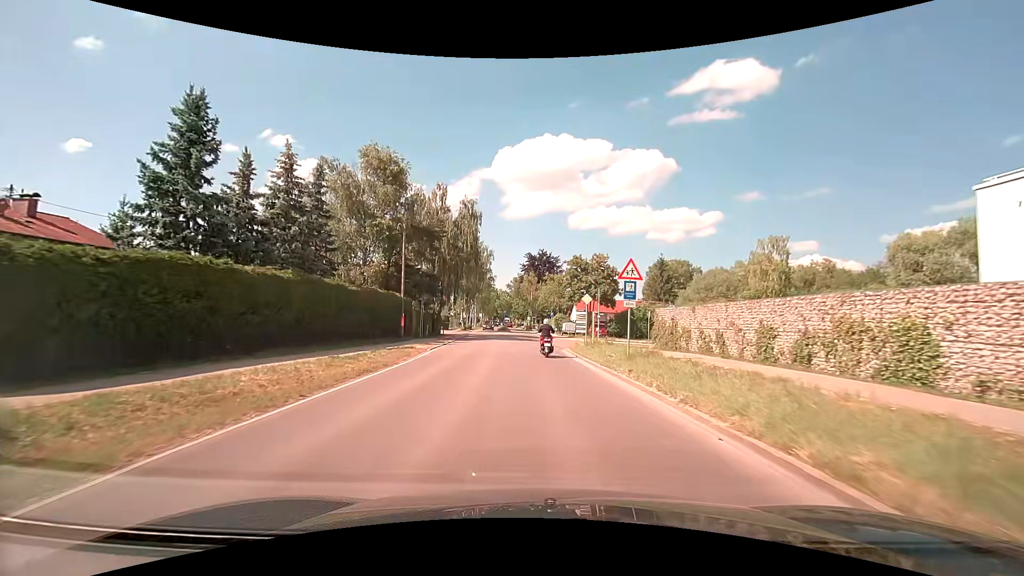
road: secondary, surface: asphalt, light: Day
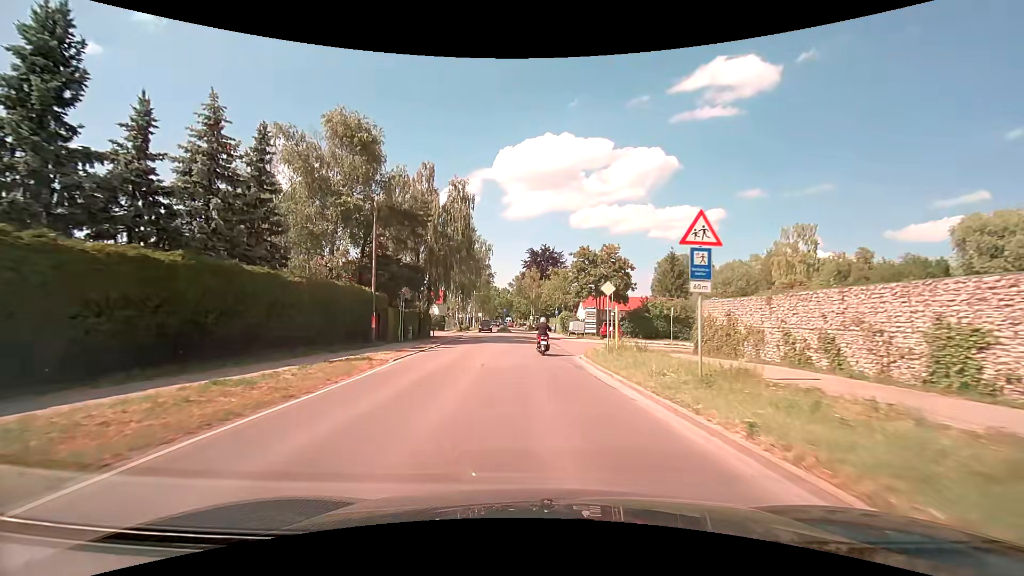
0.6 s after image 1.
(0.0, +7.0) m; 0°
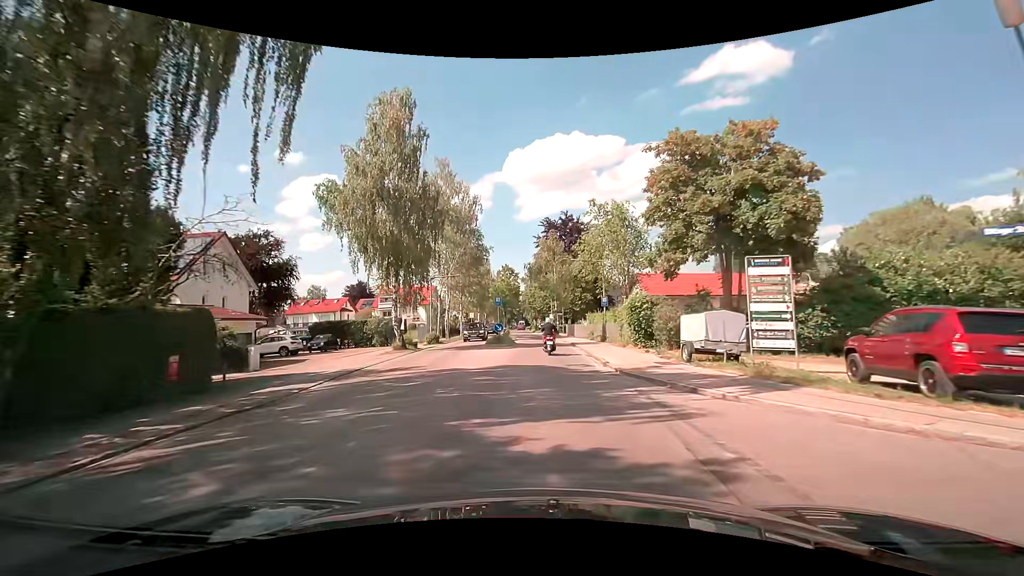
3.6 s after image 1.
(-0.8, +34.9) m; -2°
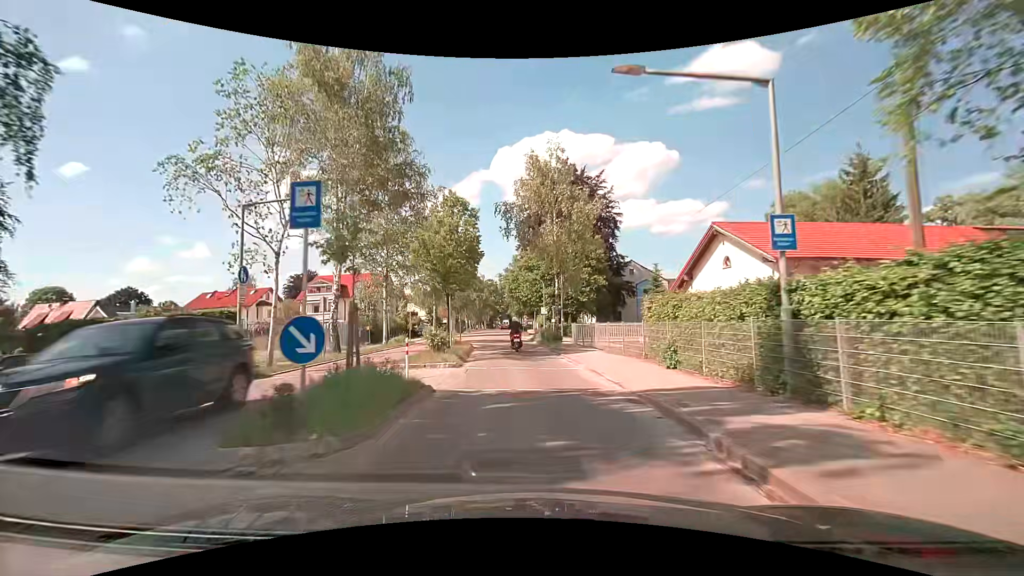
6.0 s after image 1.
(+0.1, +26.0) m; +2°
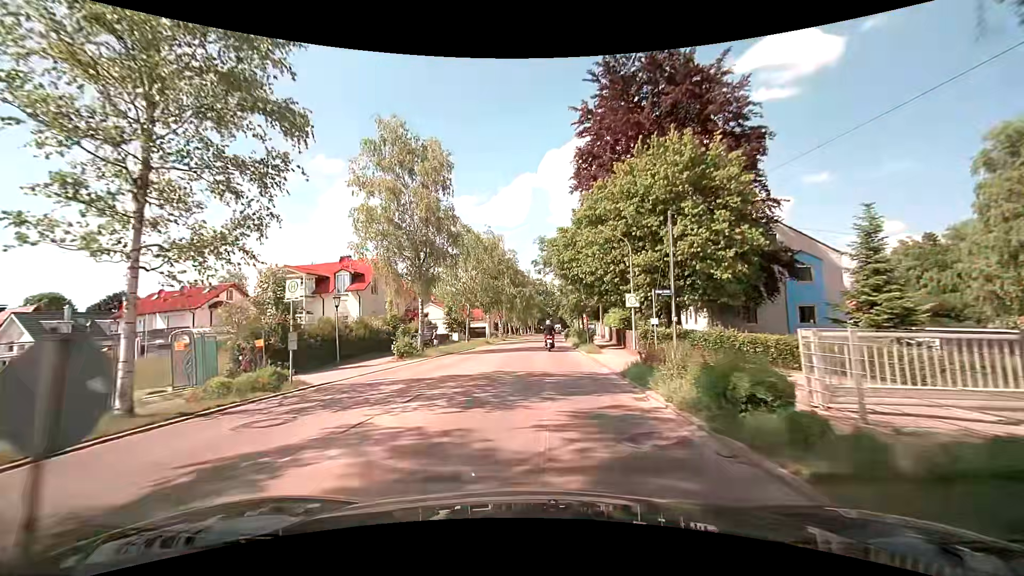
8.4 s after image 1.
(-1.3, +24.4) m; -6°
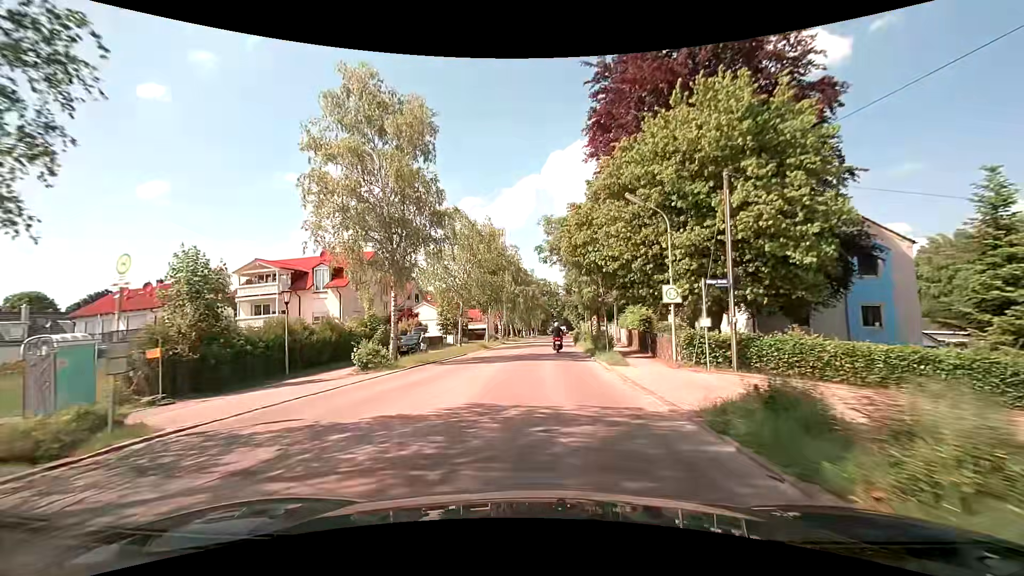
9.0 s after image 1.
(-0.1, +6.1) m; -1°
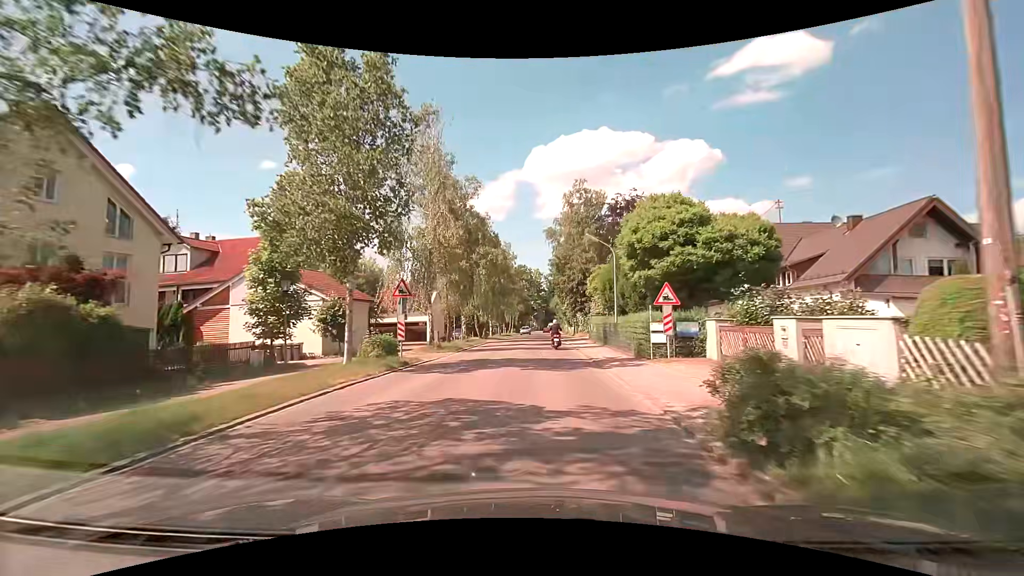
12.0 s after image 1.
(+0.3, +32.9) m; +2°
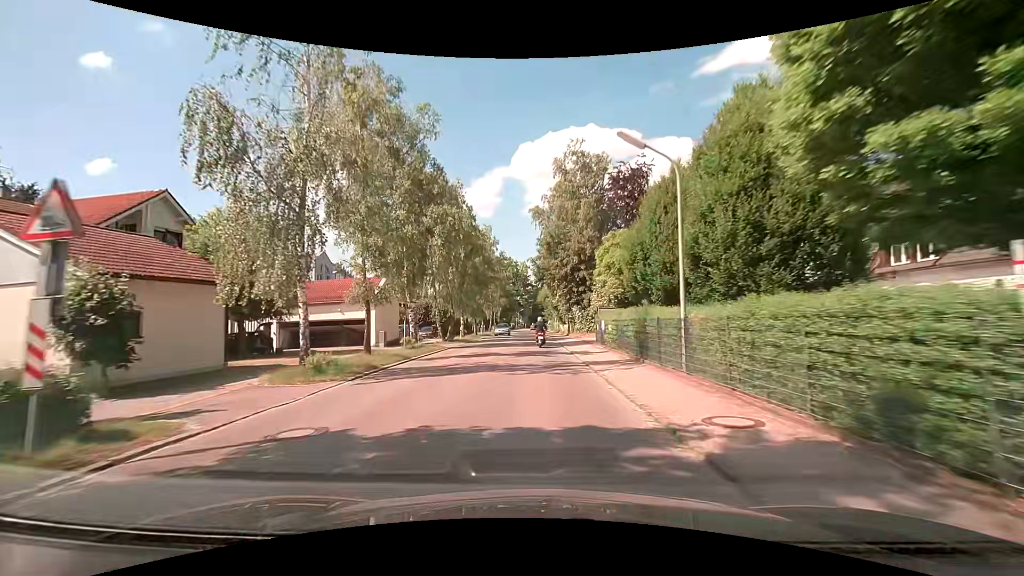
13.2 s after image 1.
(+0.2, +13.7) m; +1°
(0, +10) (0, +20) (0, +30) (0, +40) (-1, +50) (-1, +60) (-1, +70) (-1, +80) (-1, +90) (-1, +100) m
